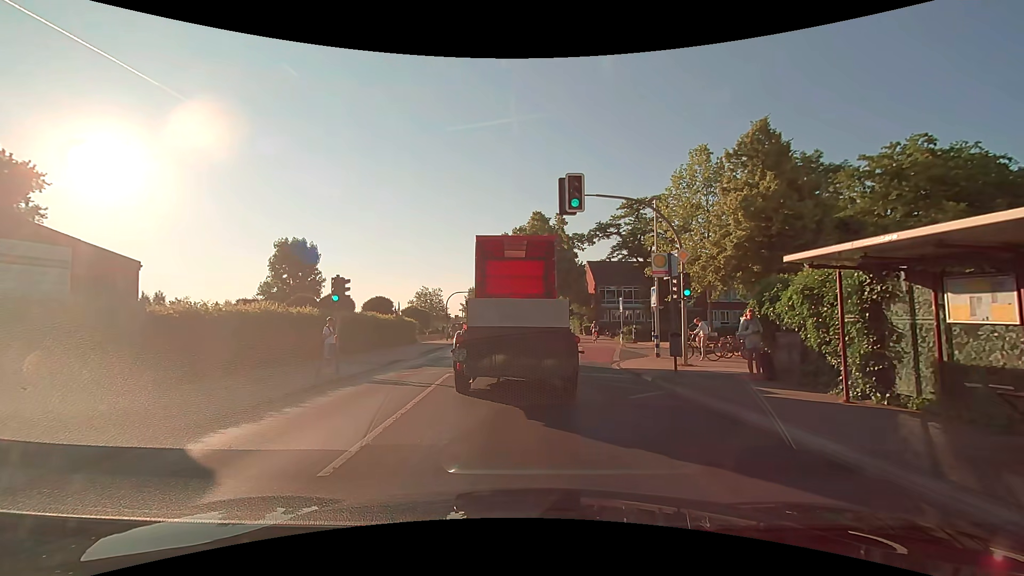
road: secondary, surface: asphalt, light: Day
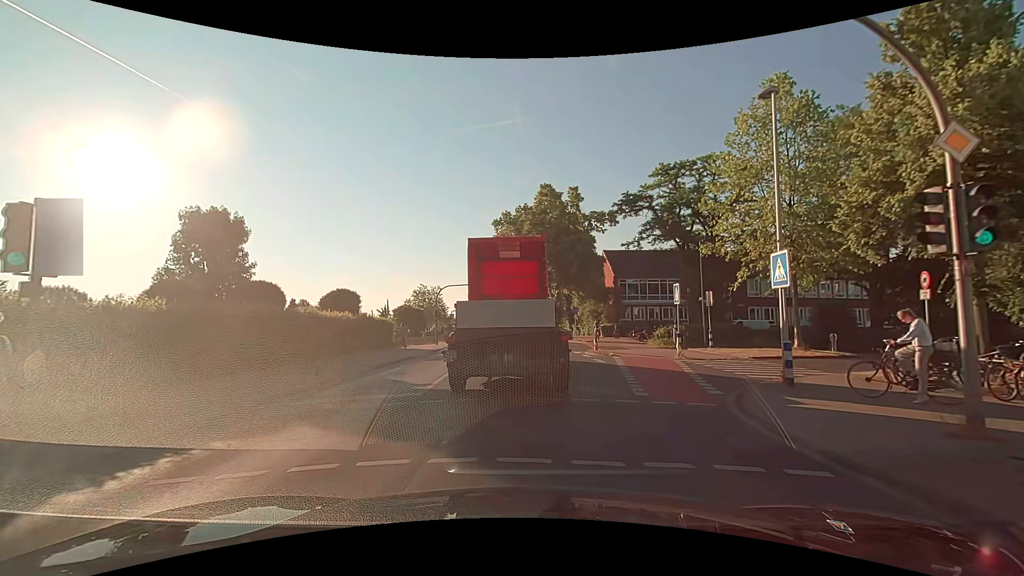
(-0.1, +10.9) m; -2°
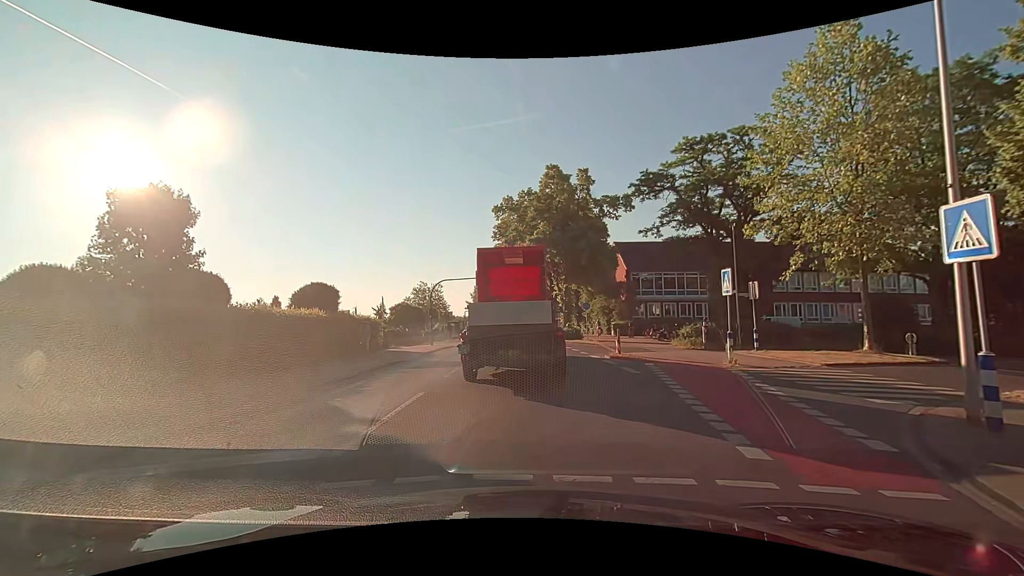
(0.0, +4.9) m; 0°
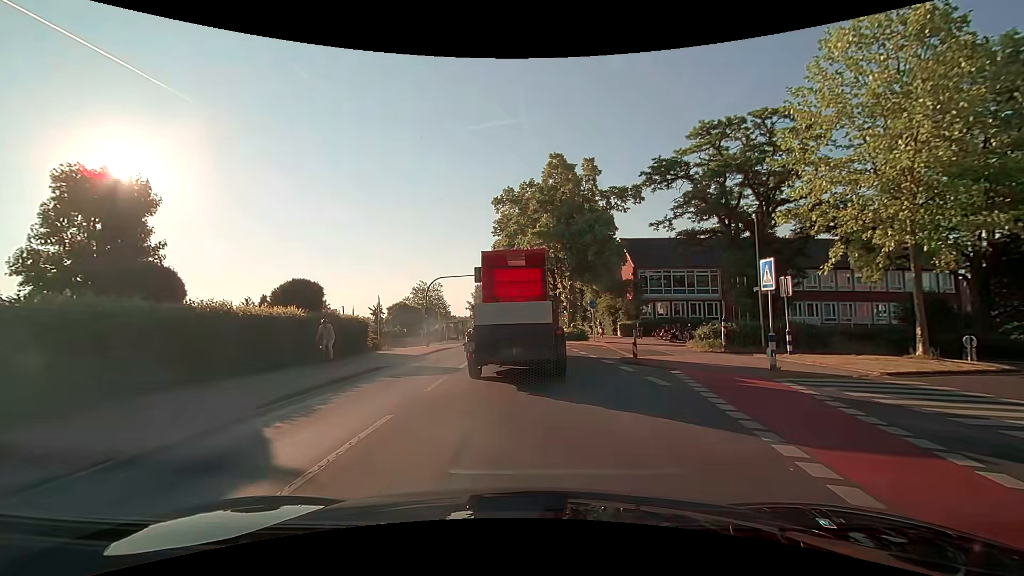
(0.0, +2.7) m; -1°
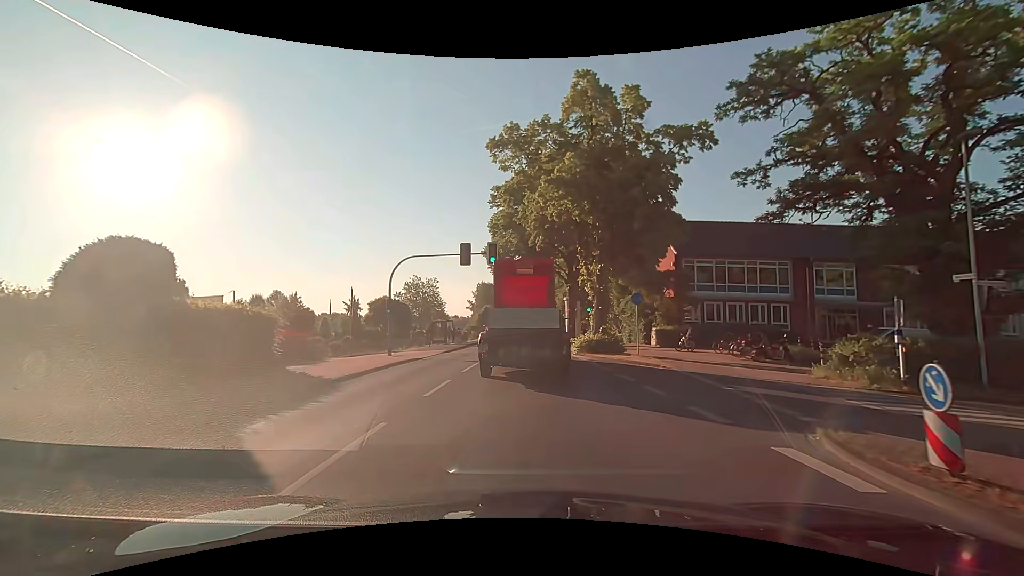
(+0.1, +12.7) m; 0°
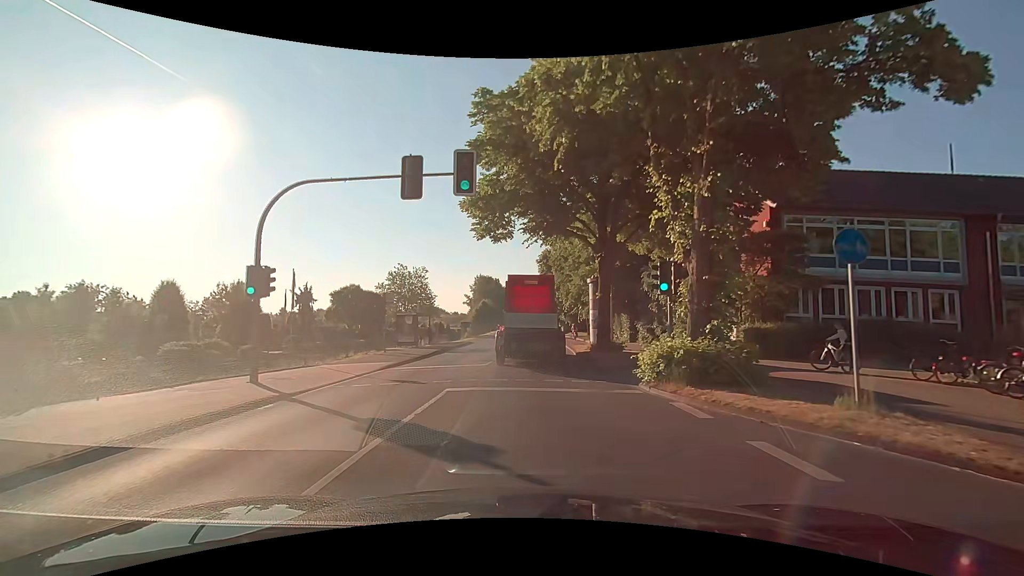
(0.0, +14.9) m; 0°
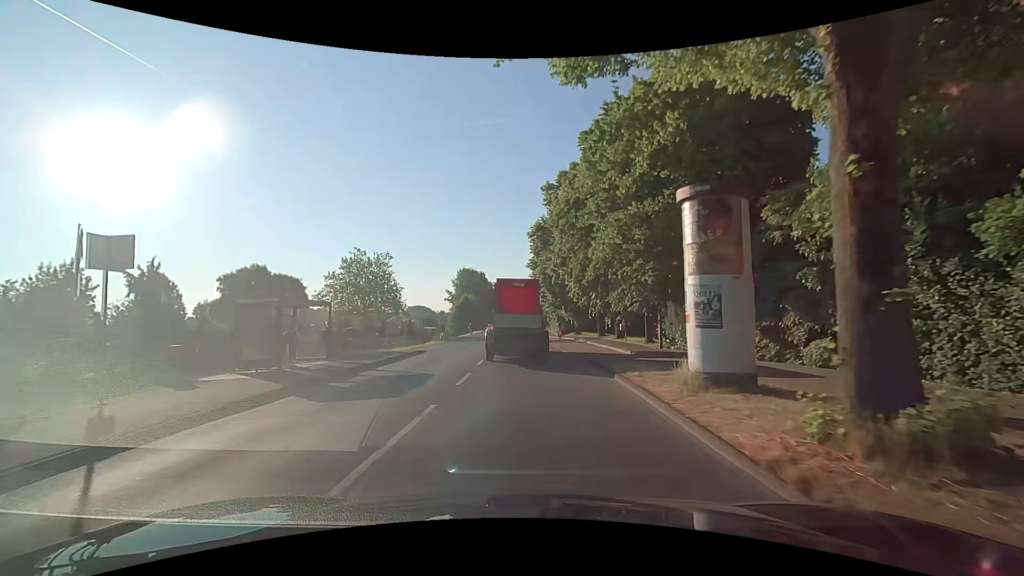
(+0.4, +19.2) m; +3°
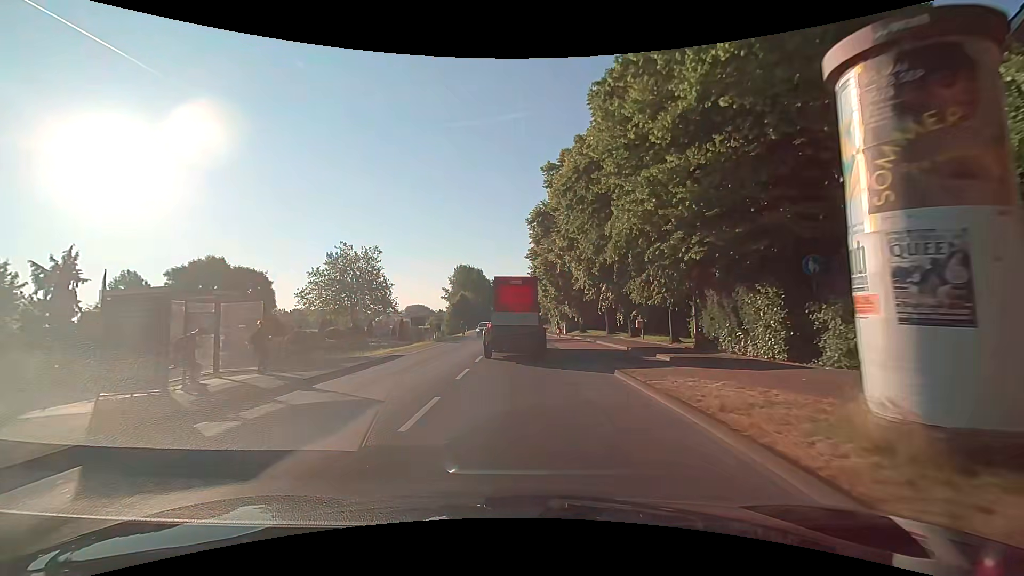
(-0.1, +5.5) m; -1°
(0, +10) (0, +20) (0, +30) (0, +40) (0, +50) (0, +60) (0, +70) (0, +80) (-1, +90) (-1, +100) m
